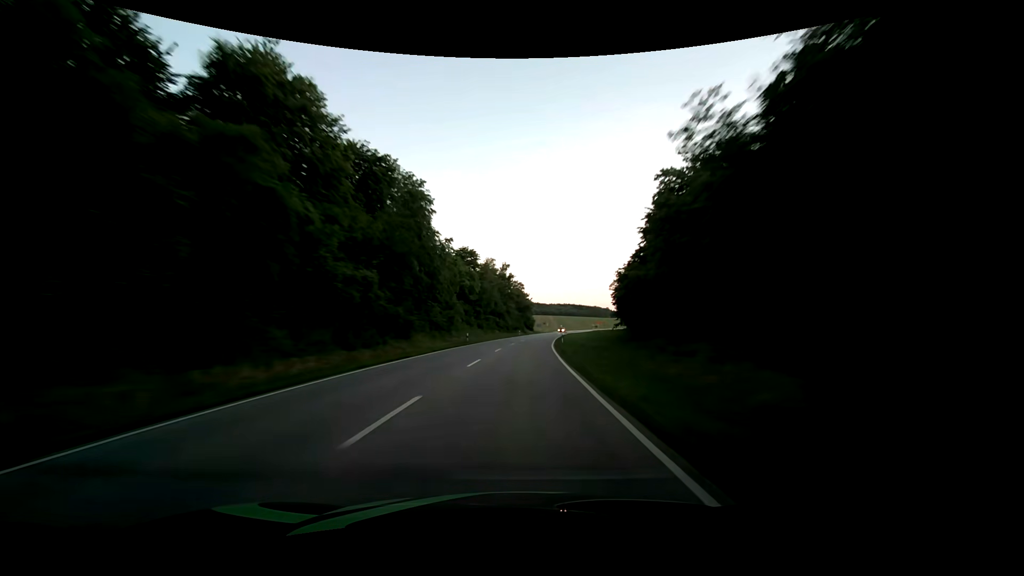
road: secondary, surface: asphalt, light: Sunrise
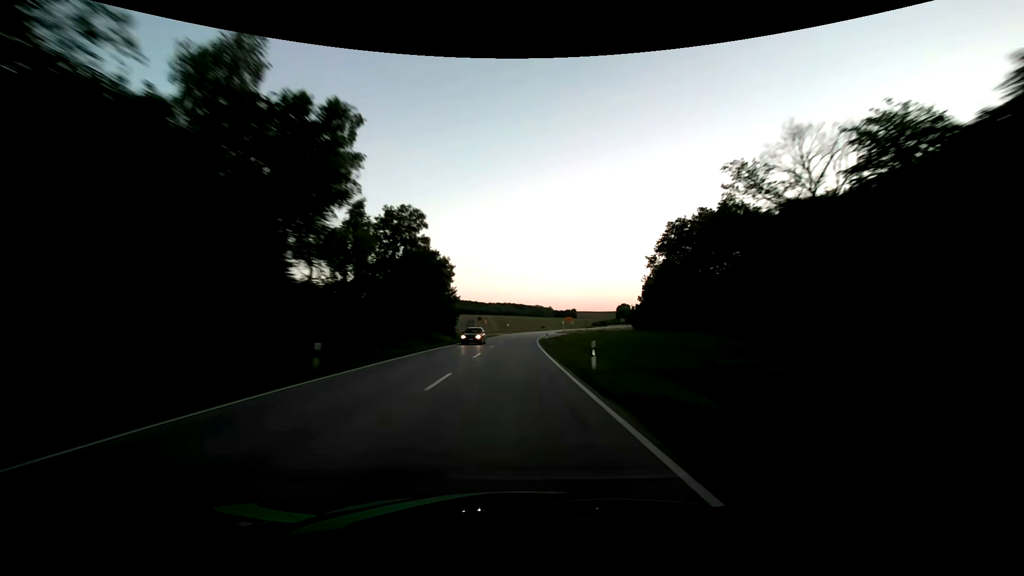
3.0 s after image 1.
(+4.0, +78.8) m; +6°
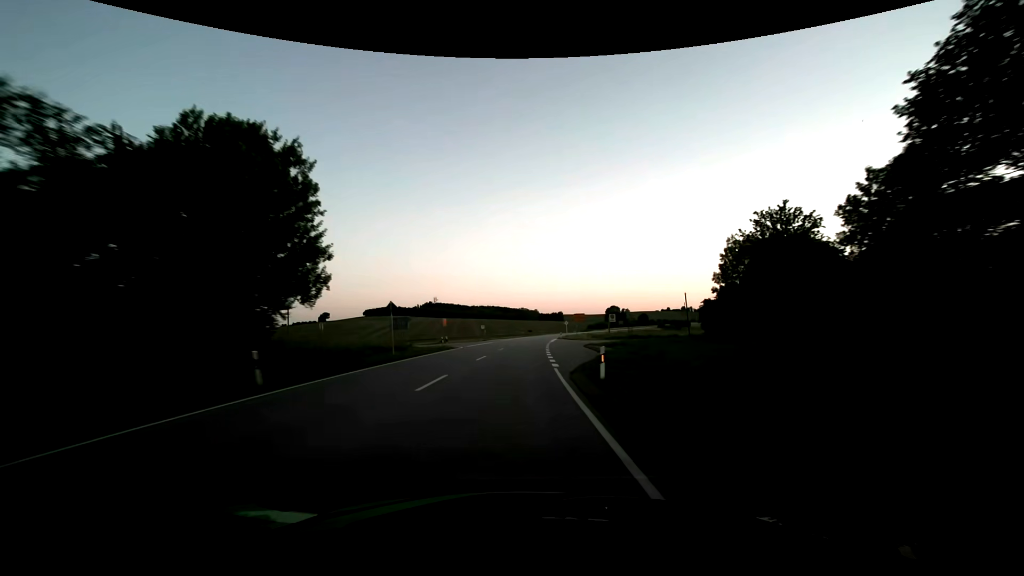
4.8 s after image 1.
(+1.1, +47.4) m; +2°
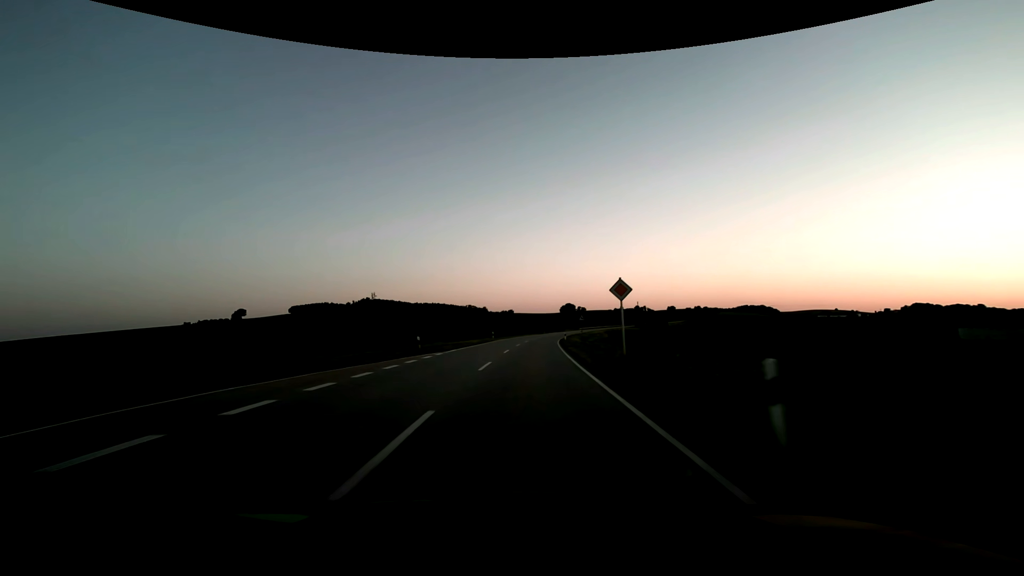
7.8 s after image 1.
(+3.7, +79.0) m; +6°
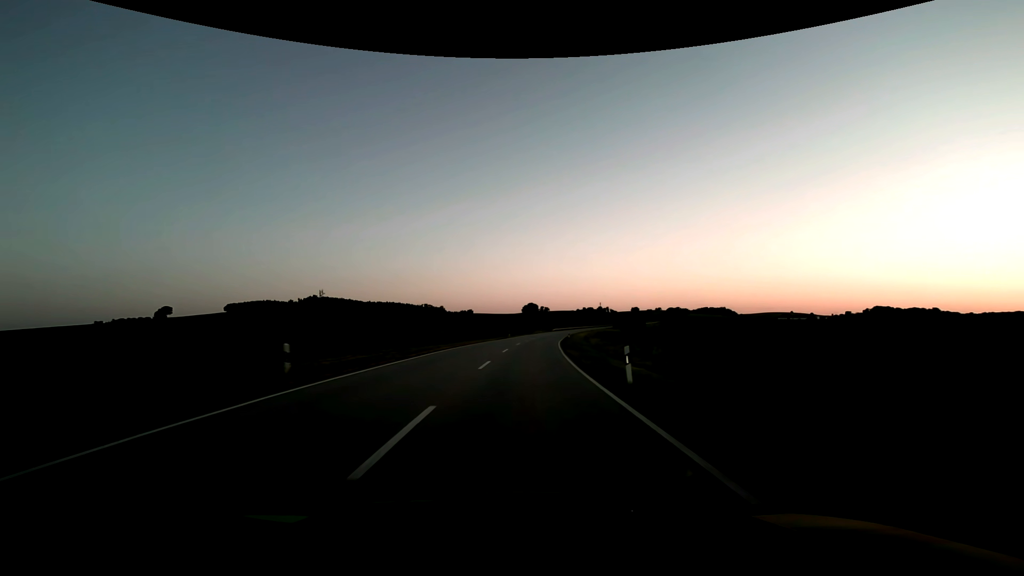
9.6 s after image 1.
(+1.9, +47.4) m; +5°
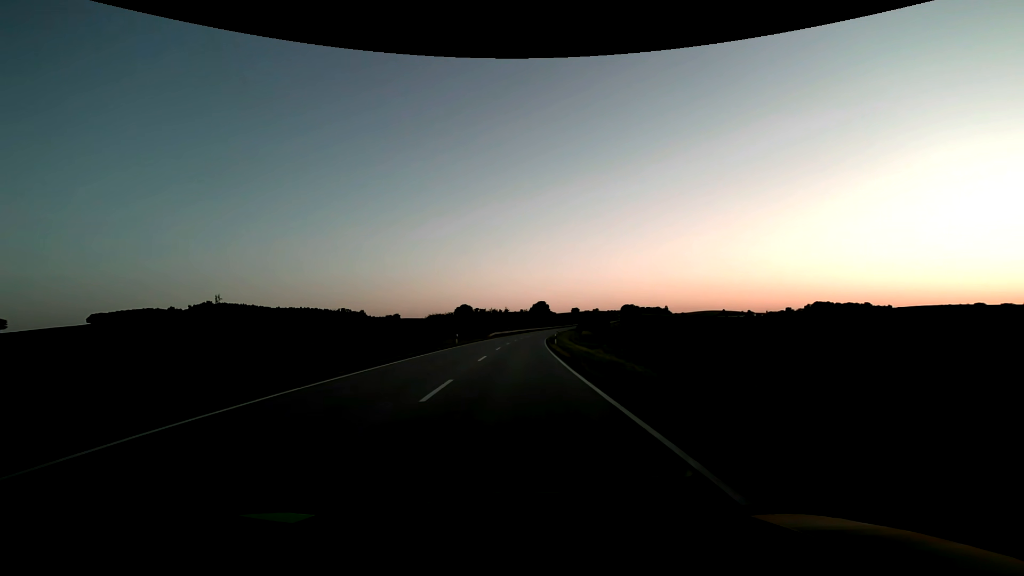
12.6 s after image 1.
(+5.4, +78.9) m; +7°
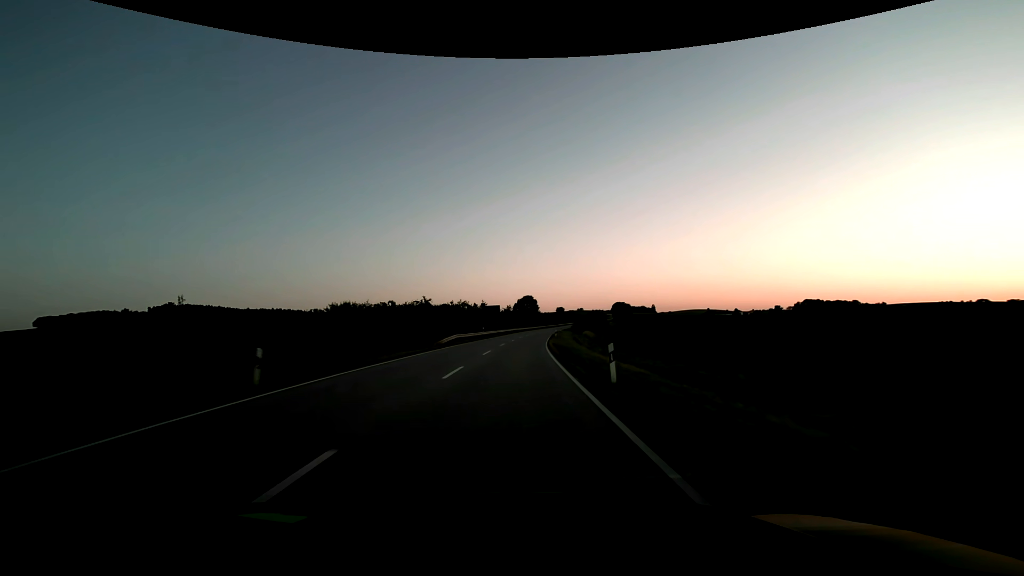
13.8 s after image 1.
(+0.6, +31.6) m; +2°
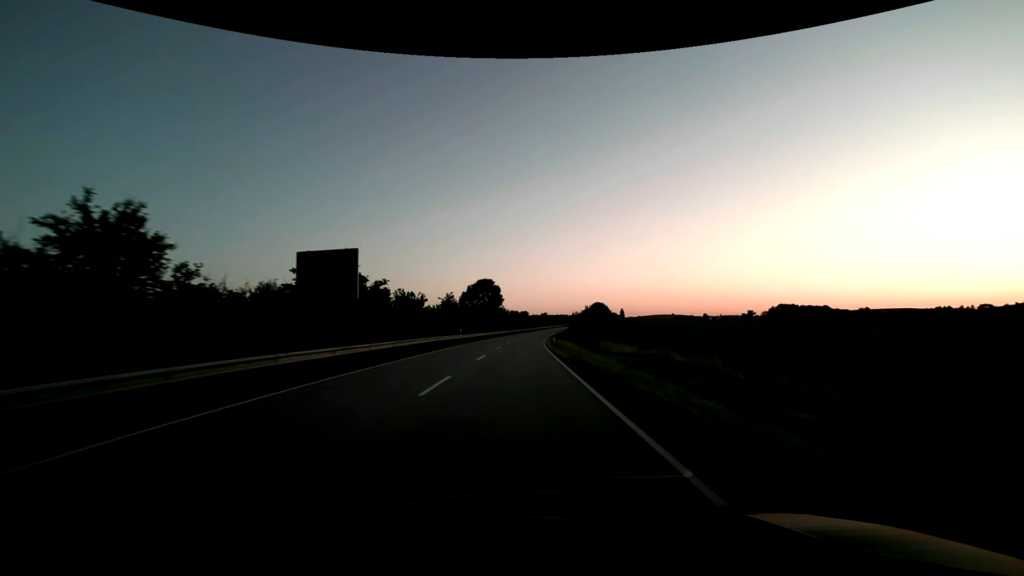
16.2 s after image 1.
(+2.2, +63.1) m; +4°
(0, +10) (0, +20) (+1, +30) (+1, +40) (+1, +50) (+2, +60) (+3, +70) (+4, +80) (+5, +90) (+6, +100) m
